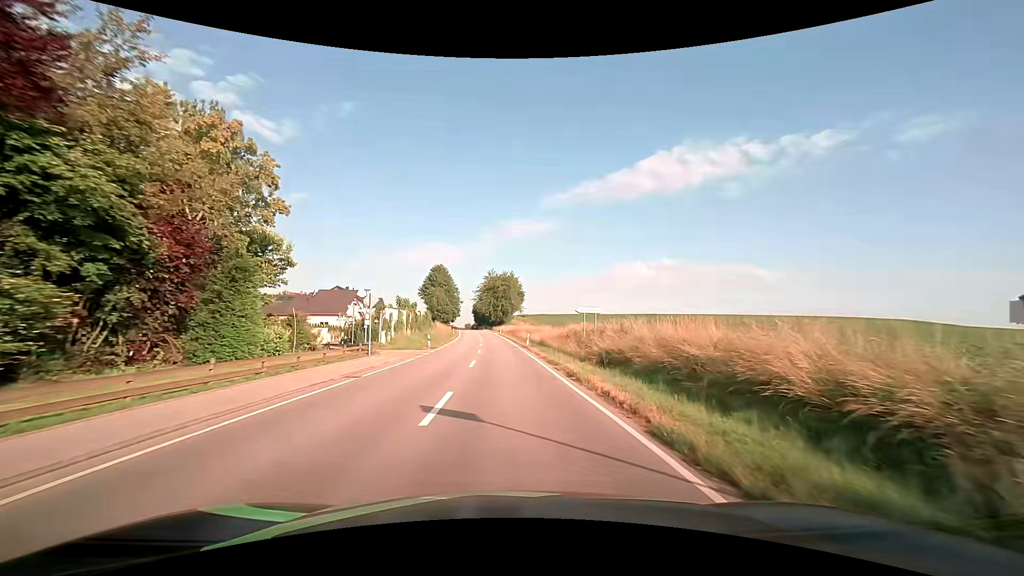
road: secondary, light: Day
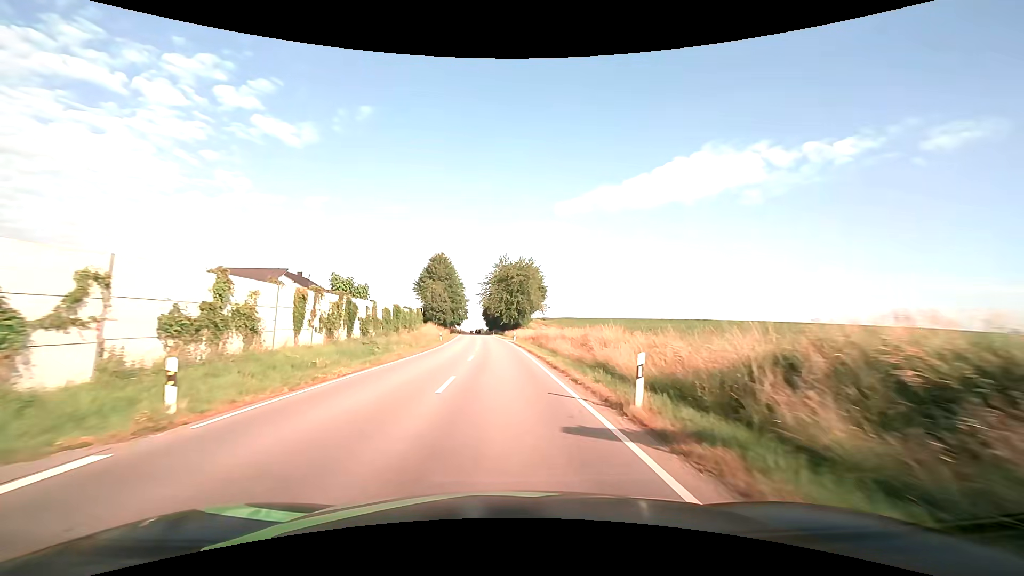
(-0.4, +33.1) m; -2°
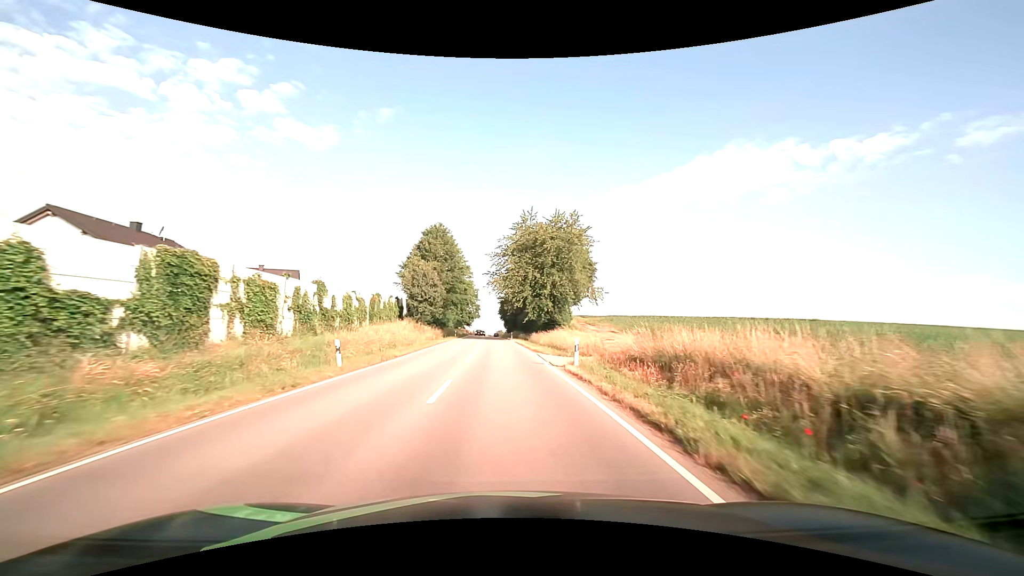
(-0.9, +38.2) m; -2°
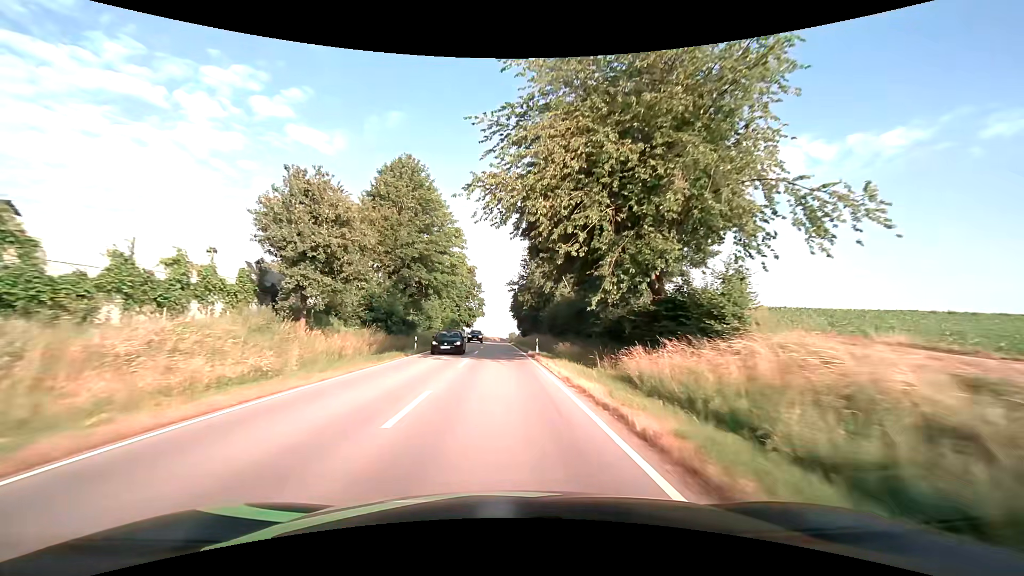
(-0.4, +38.4) m; -1°
